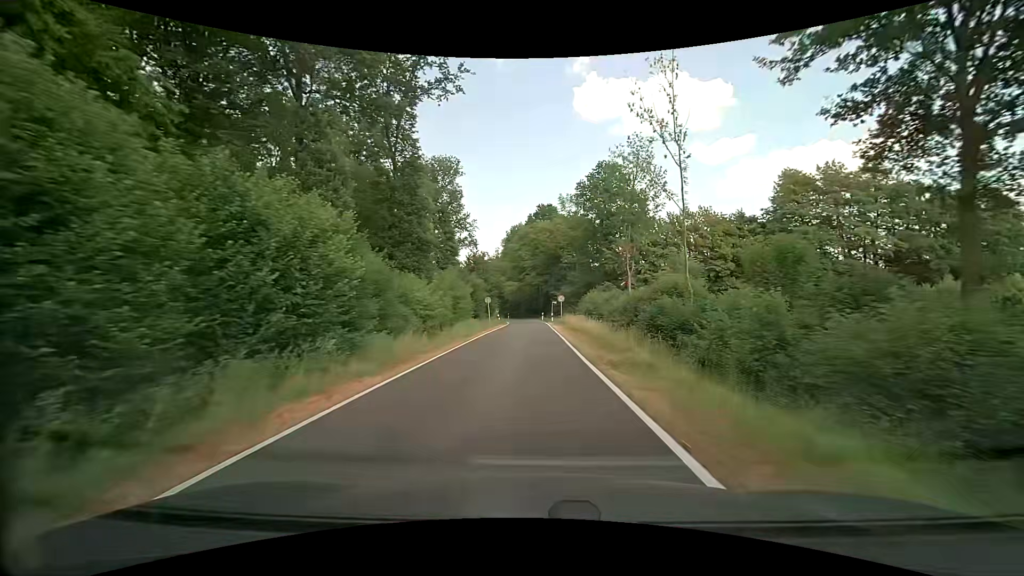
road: unclassified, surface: asphalt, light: Day
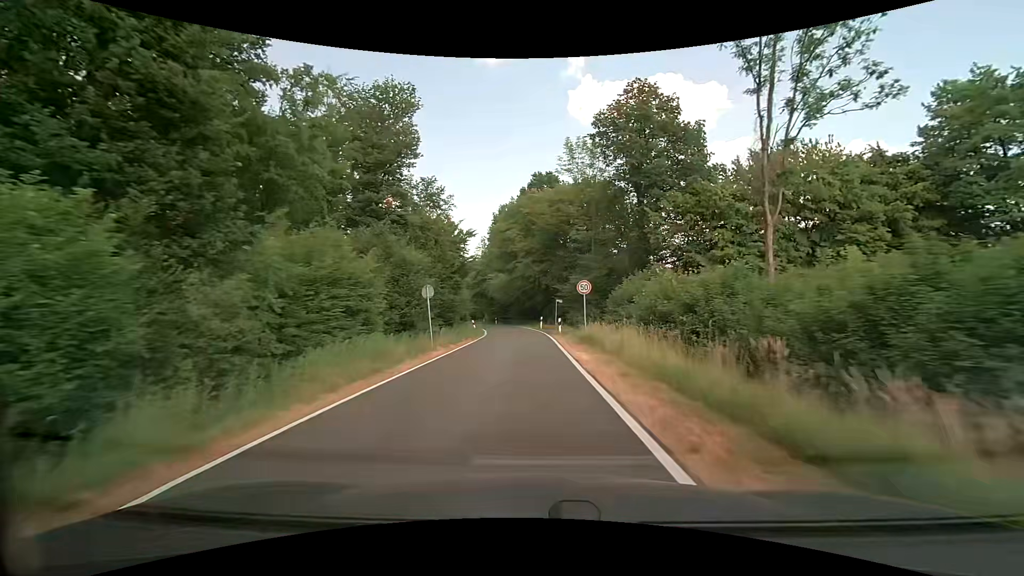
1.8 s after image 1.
(+0.1, +24.4) m; +1°
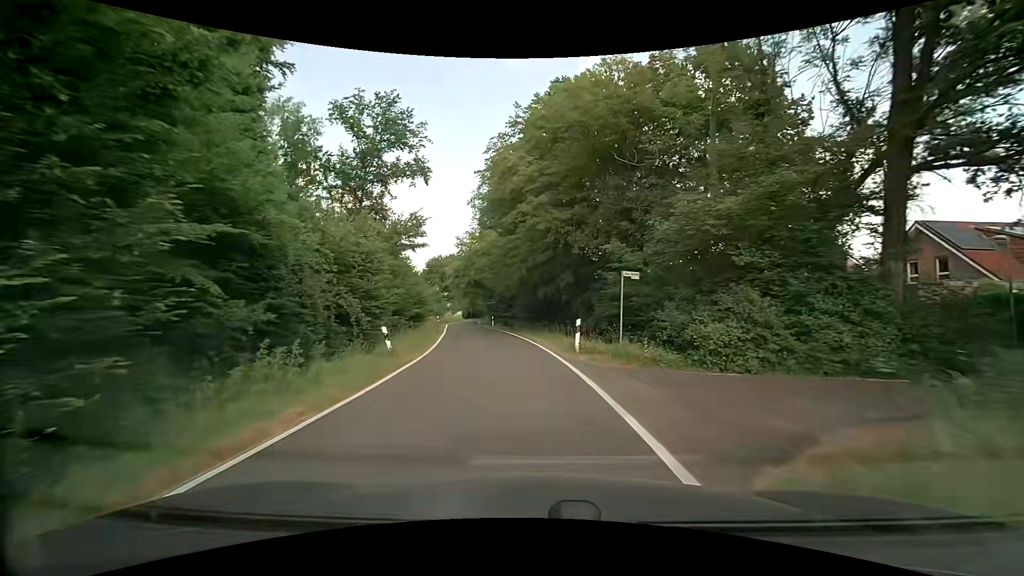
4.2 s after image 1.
(-0.3, +29.1) m; -2°
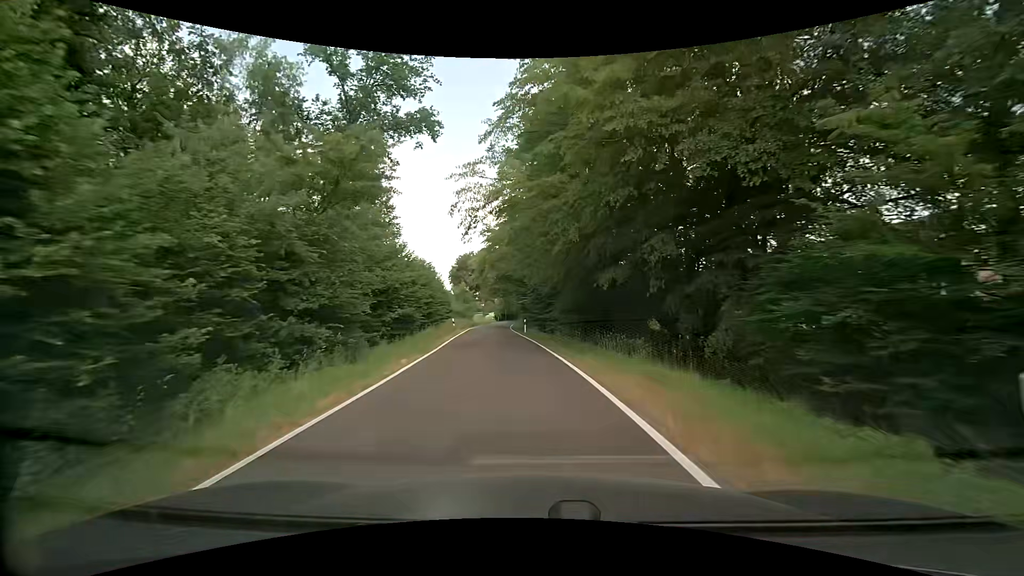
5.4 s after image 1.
(-0.5, +14.0) m; -5°
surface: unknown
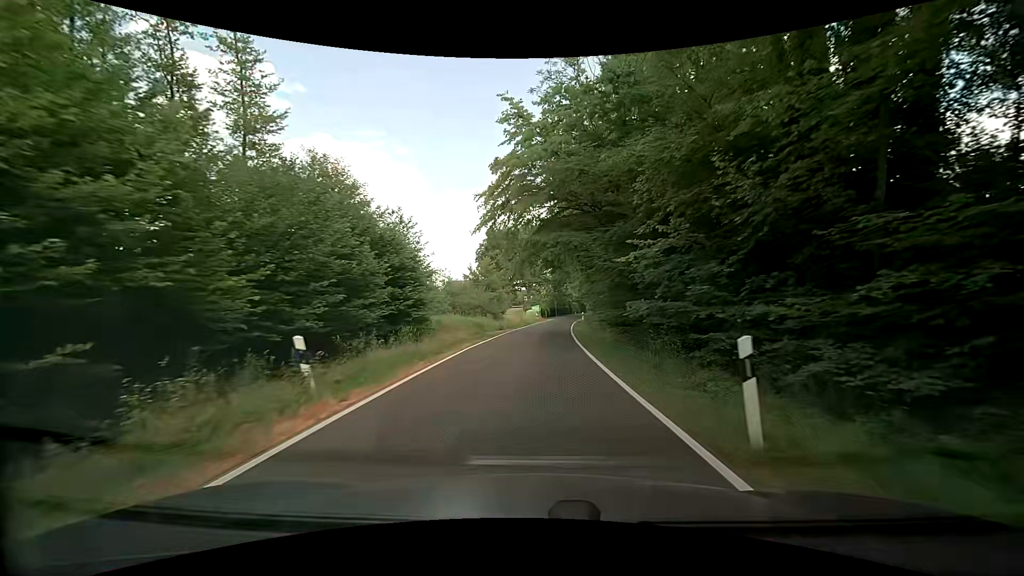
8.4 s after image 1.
(-2.0, +35.1) m; -5°
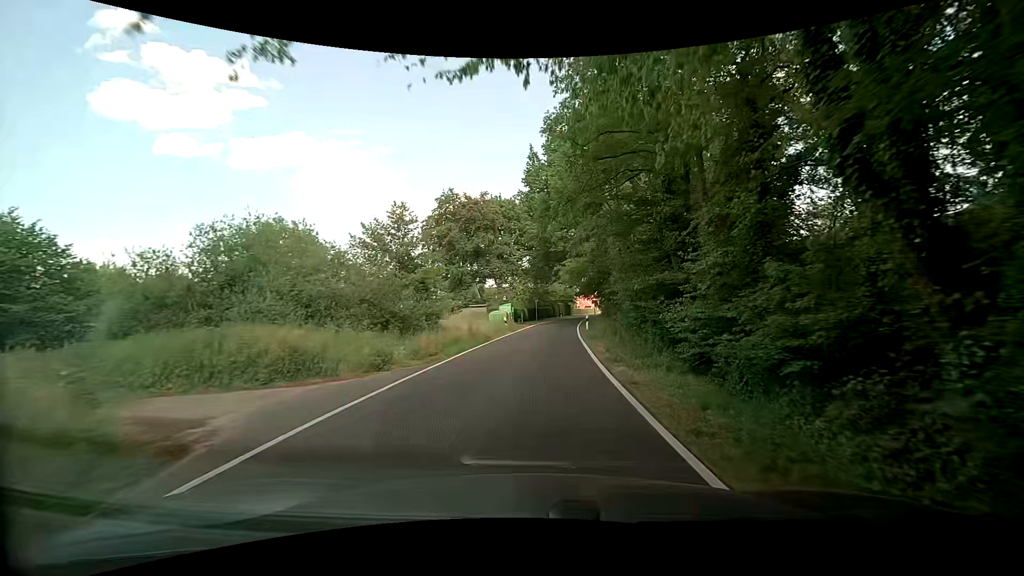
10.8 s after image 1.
(+0.8, +28.1) m; +2°
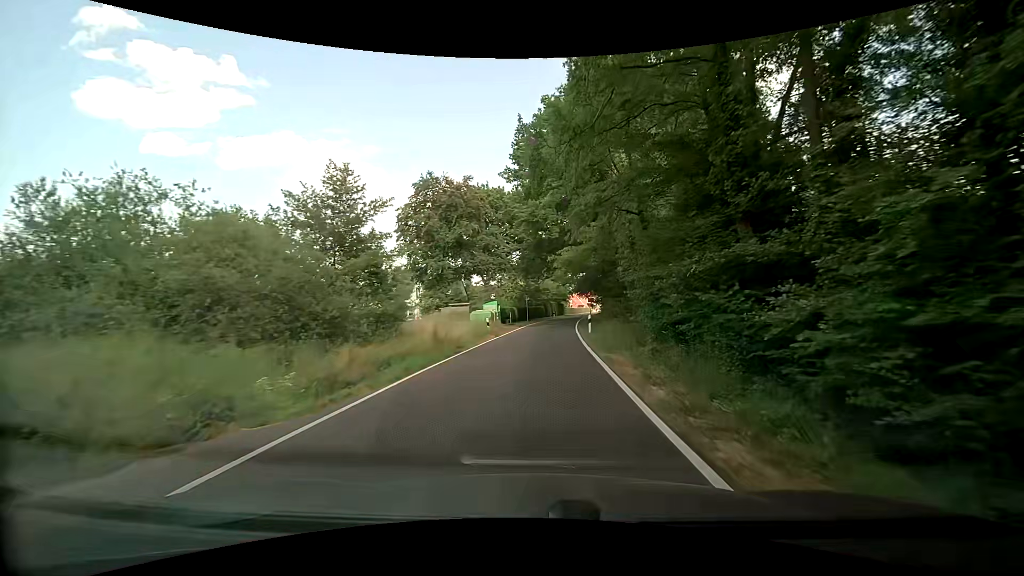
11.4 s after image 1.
(+0.2, +7.0) m; +2°
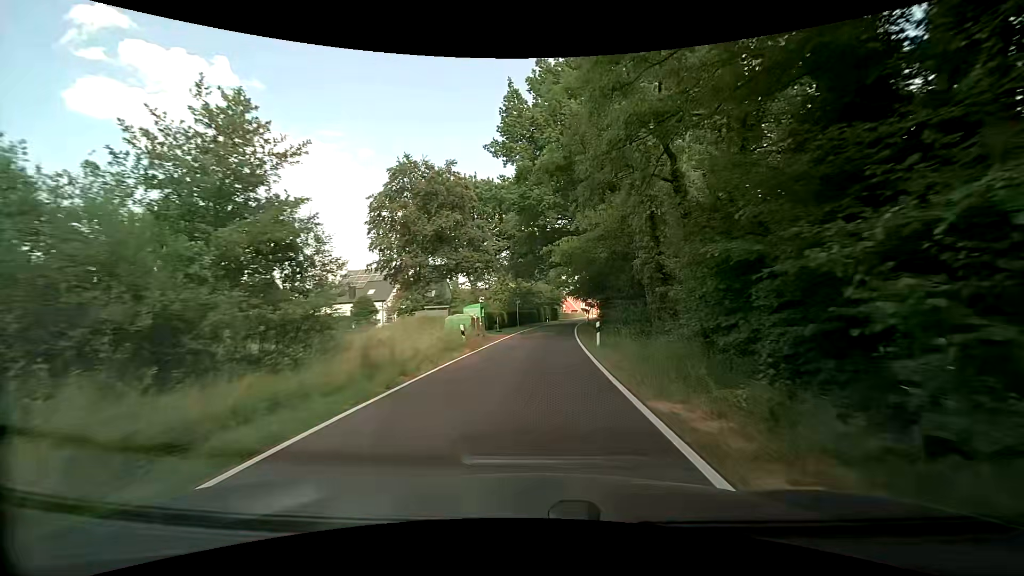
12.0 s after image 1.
(+0.1, +7.0) m; +1°
(0, +10) (+1, +20) (+1, +30) (+2, +40) (+3, +50) (+3, +60) (+4, +70) (+6, +80) (+7, +90) (+9, +100) m
